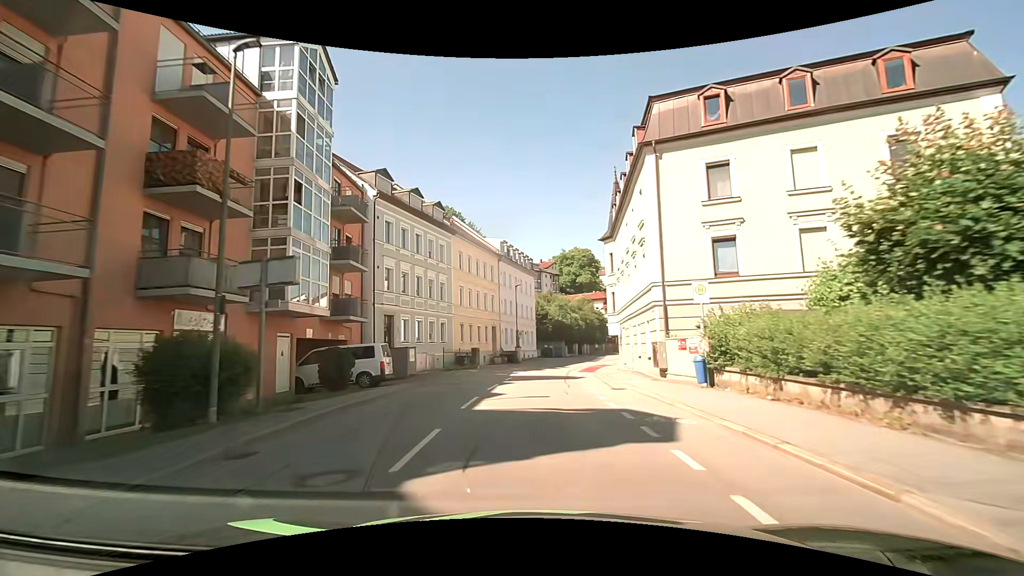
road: tertiary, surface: asphalt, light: Day
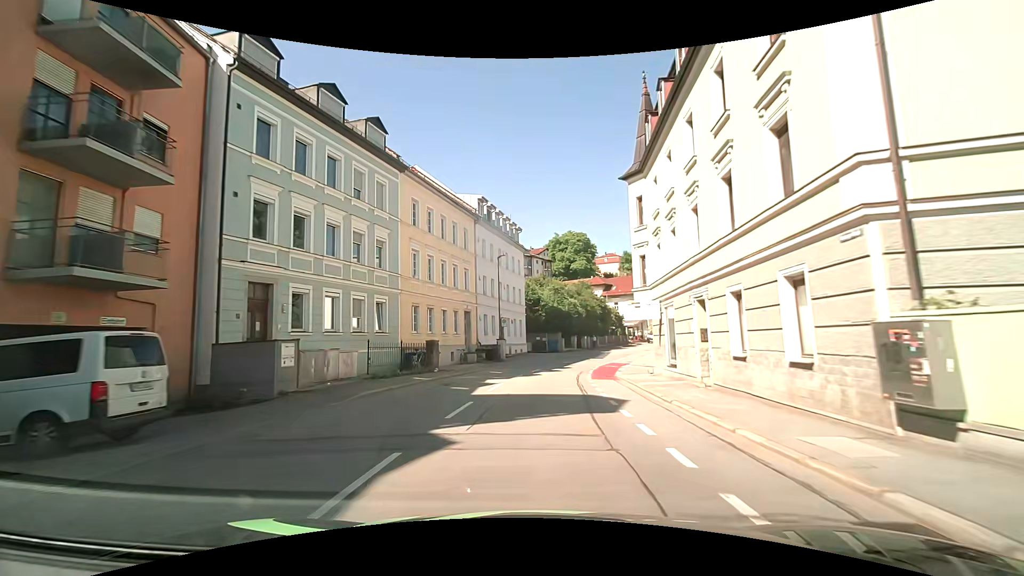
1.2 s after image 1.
(+0.1, +14.0) m; +1°
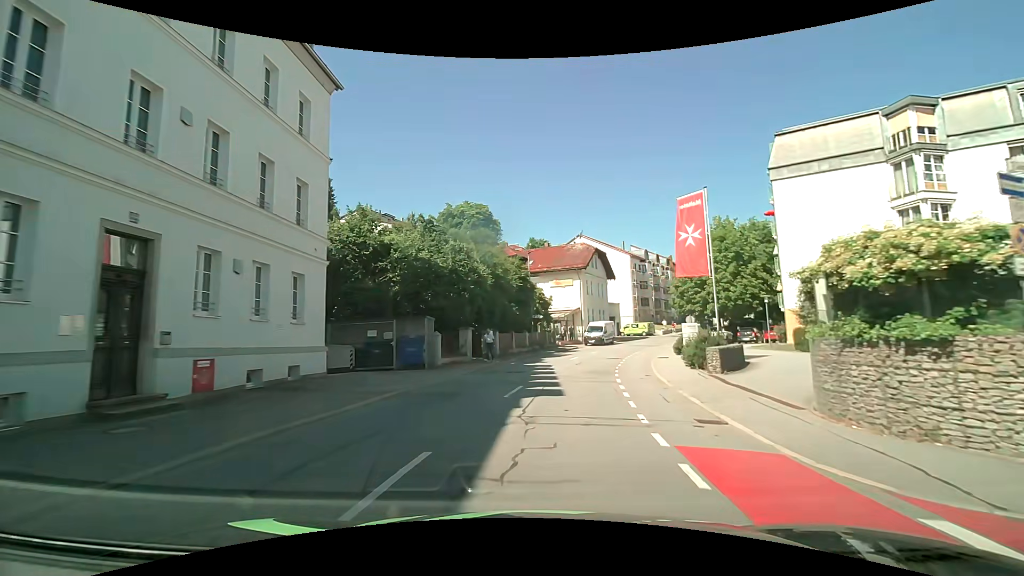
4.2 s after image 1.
(+2.5, +34.4) m; +11°
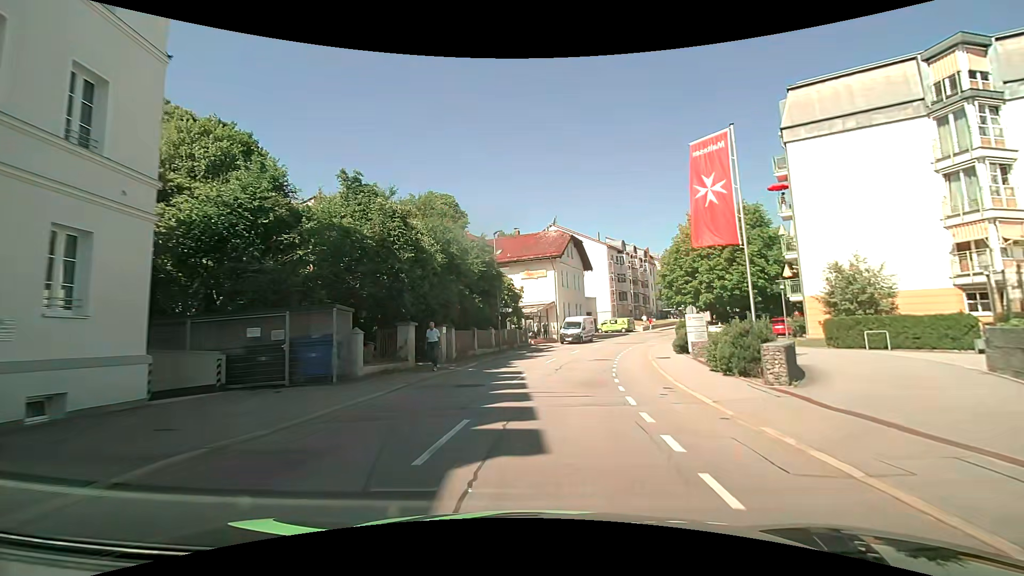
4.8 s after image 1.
(+0.2, +6.9) m; +3°
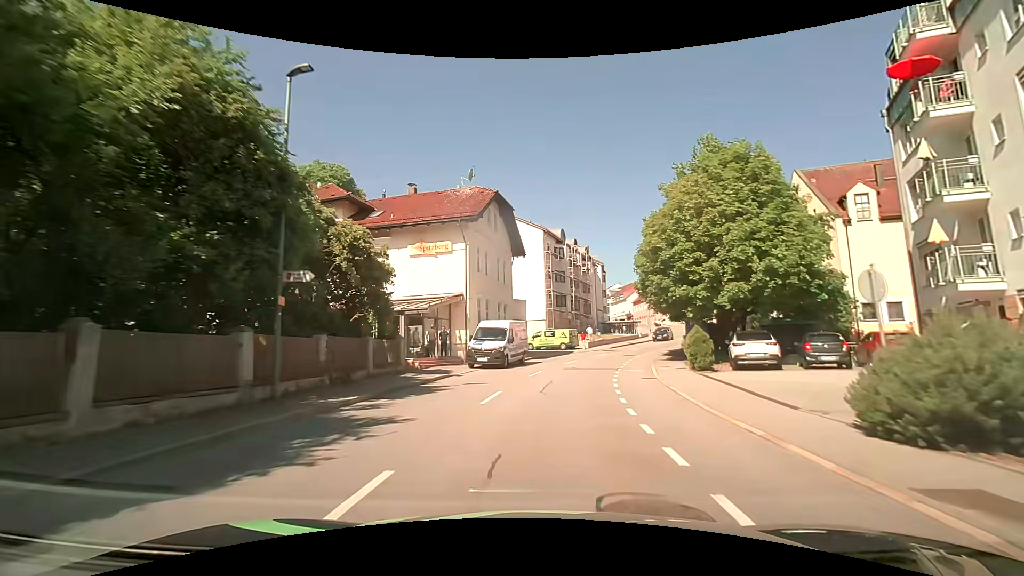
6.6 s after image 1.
(+1.5, +20.8) m; +9°
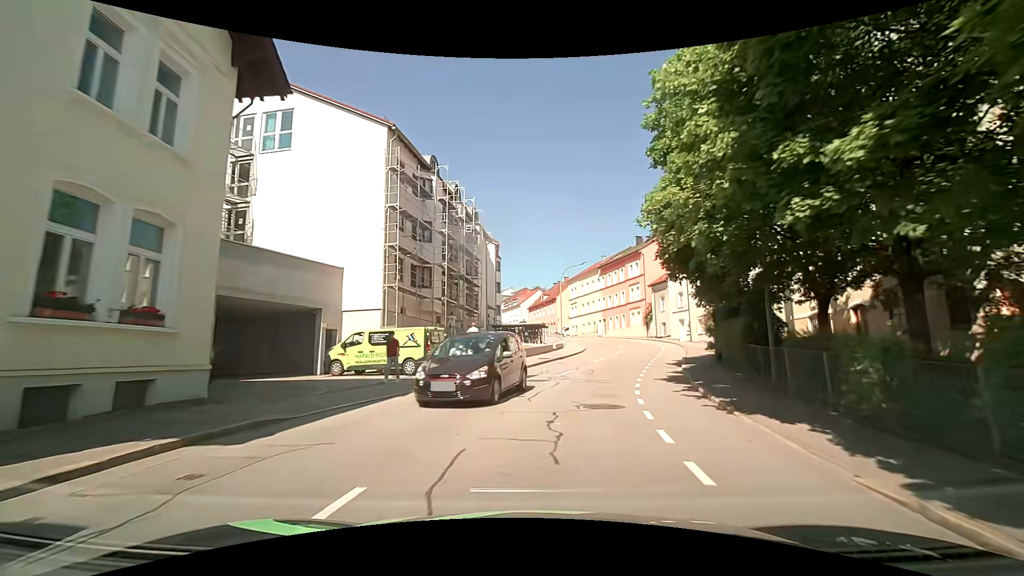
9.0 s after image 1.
(+2.9, +27.0) m; +12°
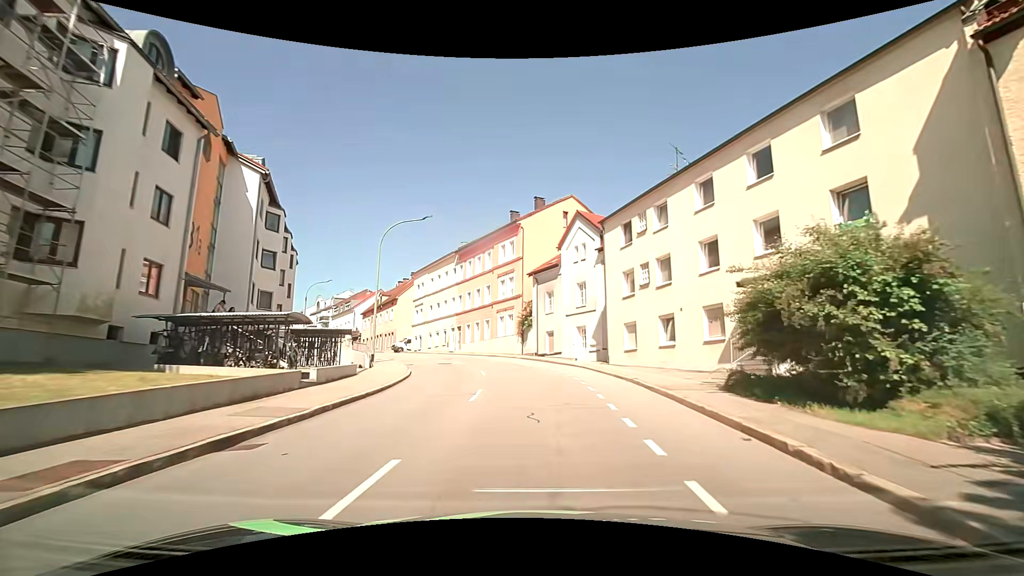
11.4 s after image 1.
(+3.9, +24.8) m; +17°
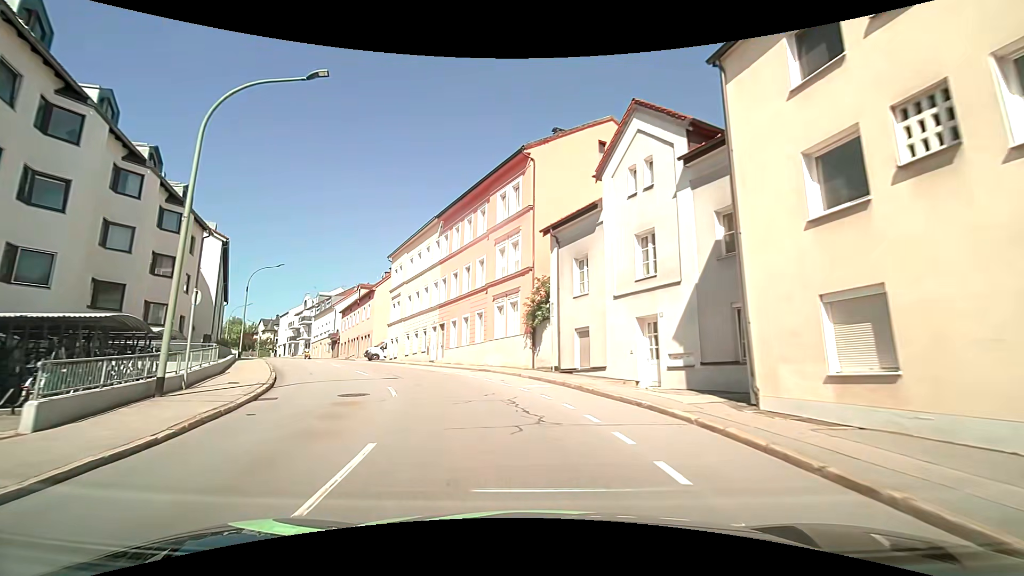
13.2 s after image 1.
(+0.2, +17.0) m; -2°
(-1, +10) (-4, +20) (-8, +28) (-13, +37) (-18, +46) (-23, +54) (-29, +63) (-34, +71) (-40, +79) (-46, +87) m
